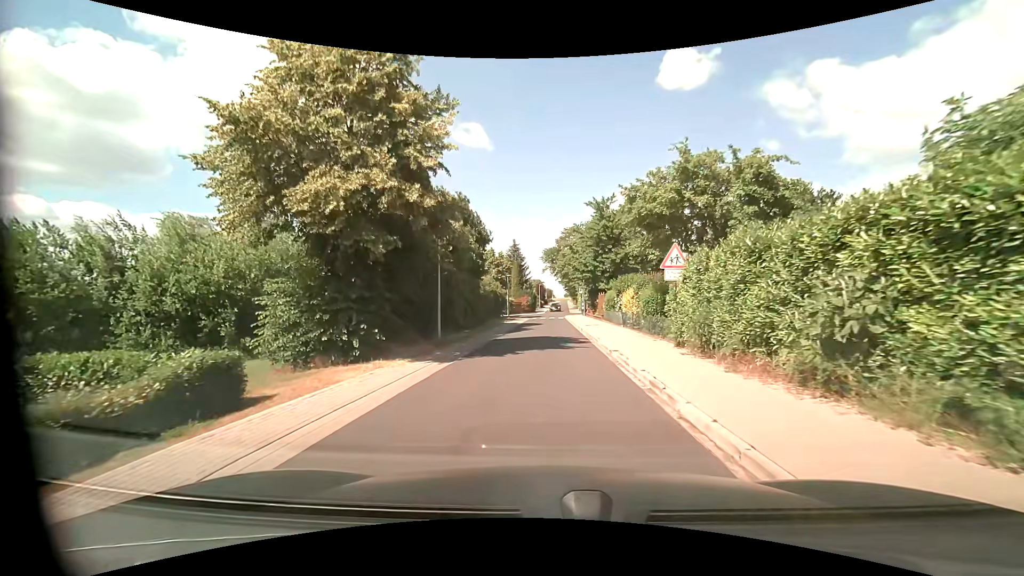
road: residential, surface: asphalt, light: Day
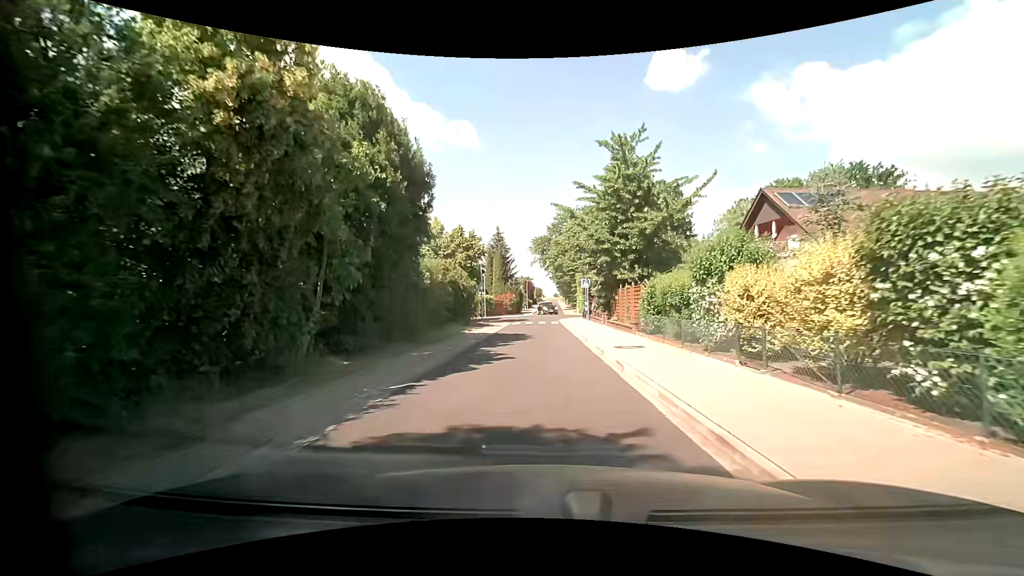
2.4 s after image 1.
(+0.2, +16.3) m; +2°
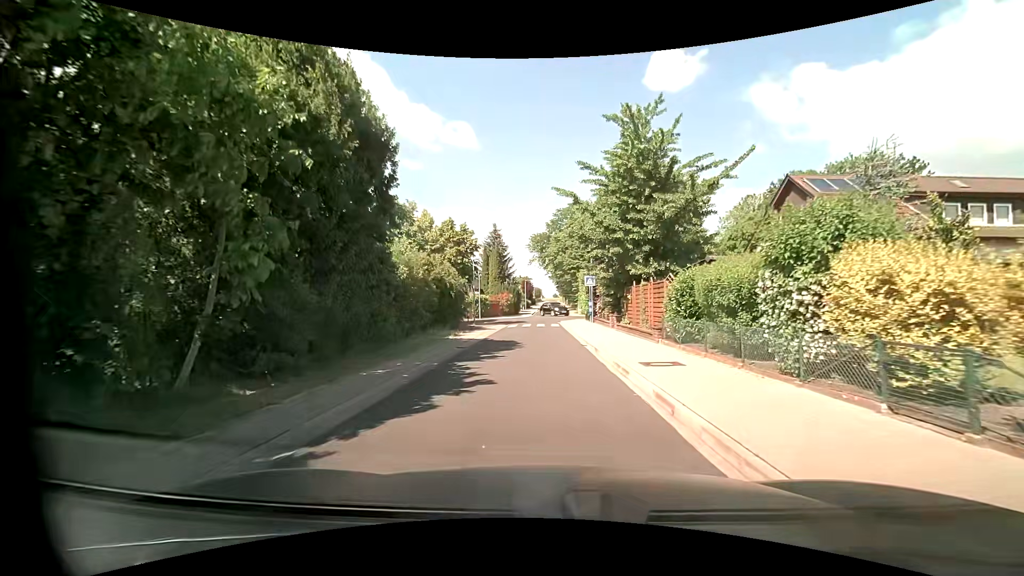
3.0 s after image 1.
(0.0, +4.0) m; +1°
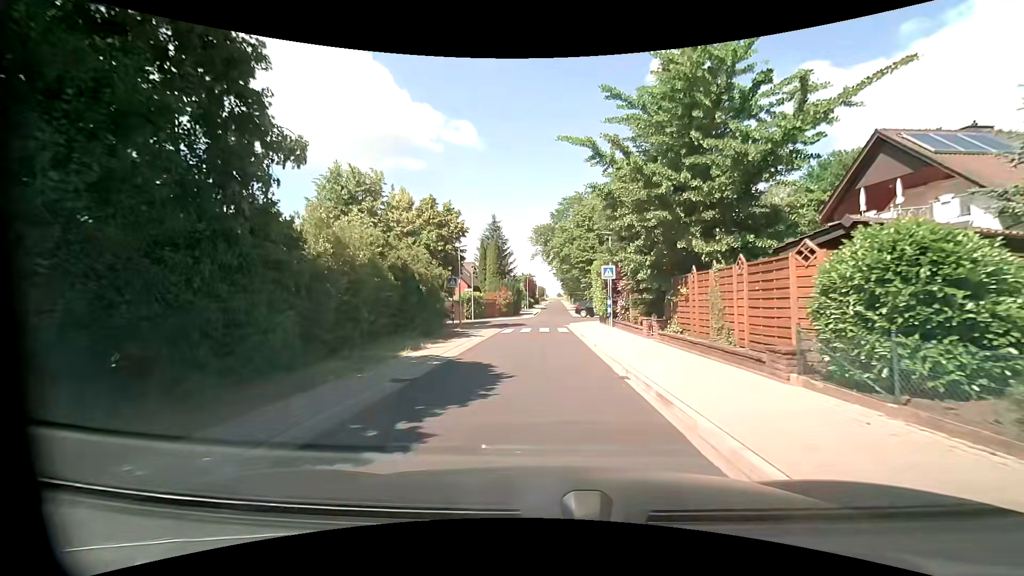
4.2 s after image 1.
(-0.1, +7.8) m; -1°
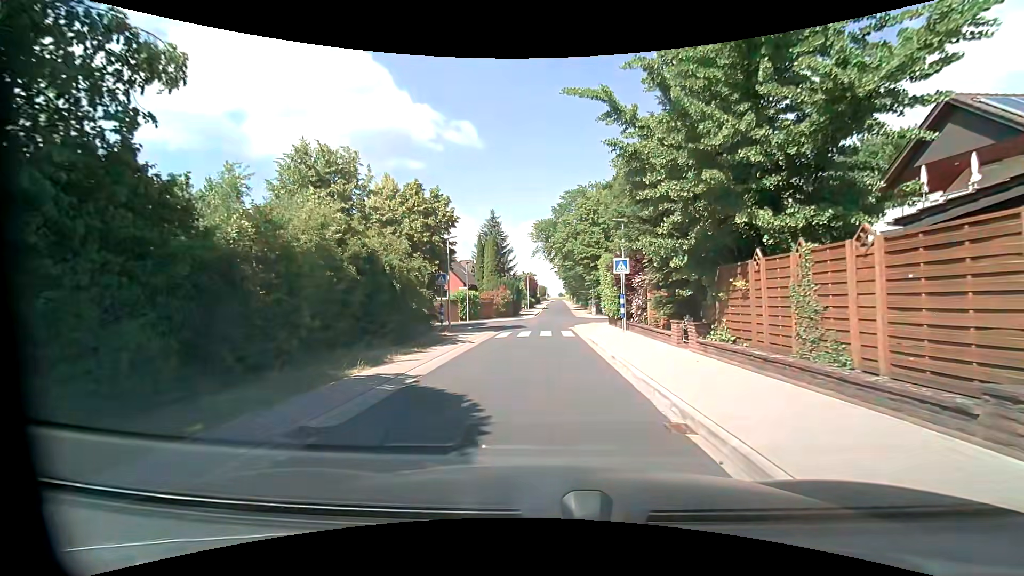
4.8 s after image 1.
(0.0, +3.8) m; 0°
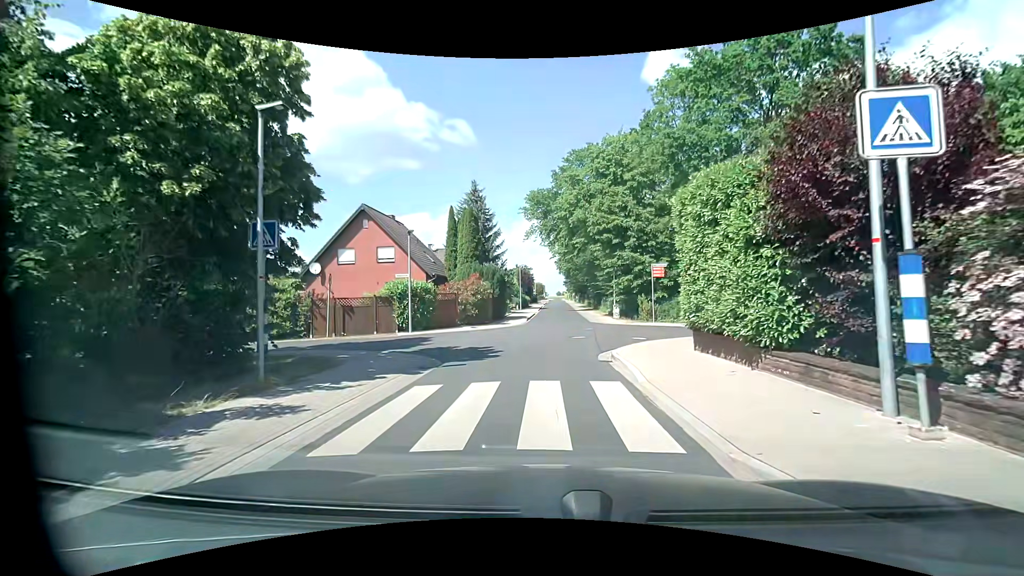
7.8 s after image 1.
(0.0, +16.9) m; +1°
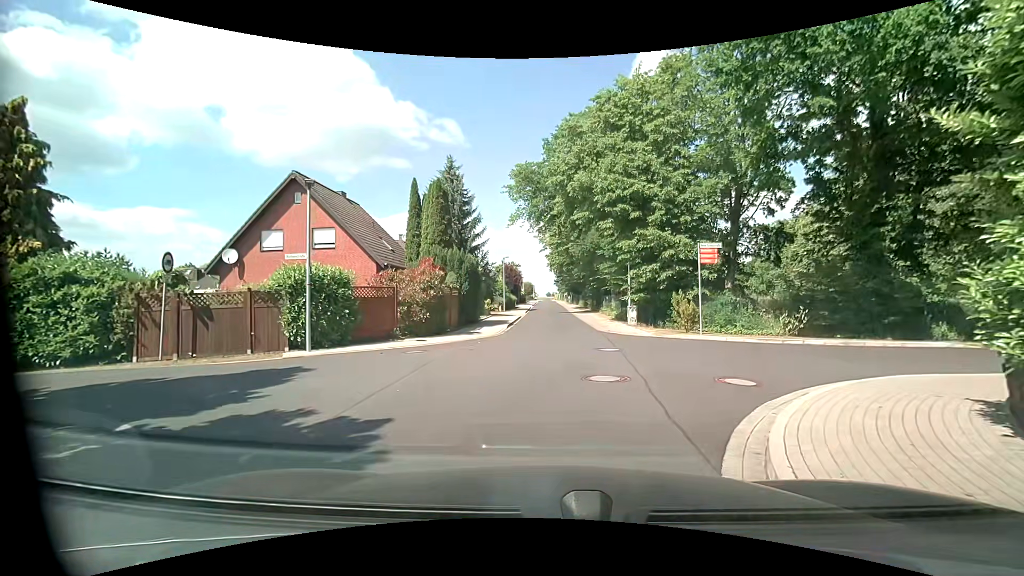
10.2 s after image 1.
(0.0, +9.4) m; 0°
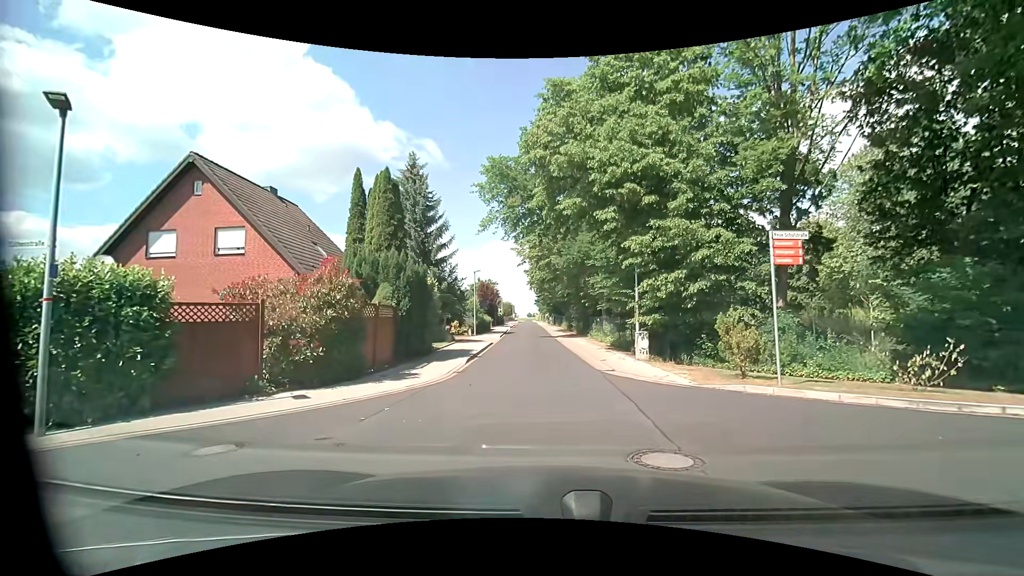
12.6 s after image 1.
(+0.2, +7.0) m; +4°
(0, +10) (-1, +20) (-1, +30) (-1, +40) (-2, +50) (-3, +60) (-3, +70) (-4, +80) (-4, +90) (-5, +100) m
